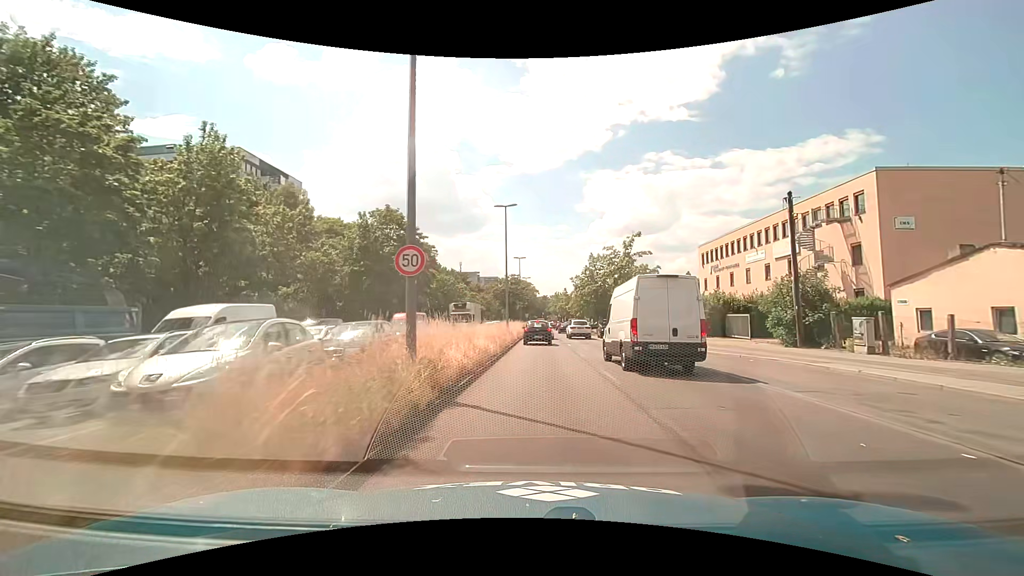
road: primary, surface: asphalt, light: Day
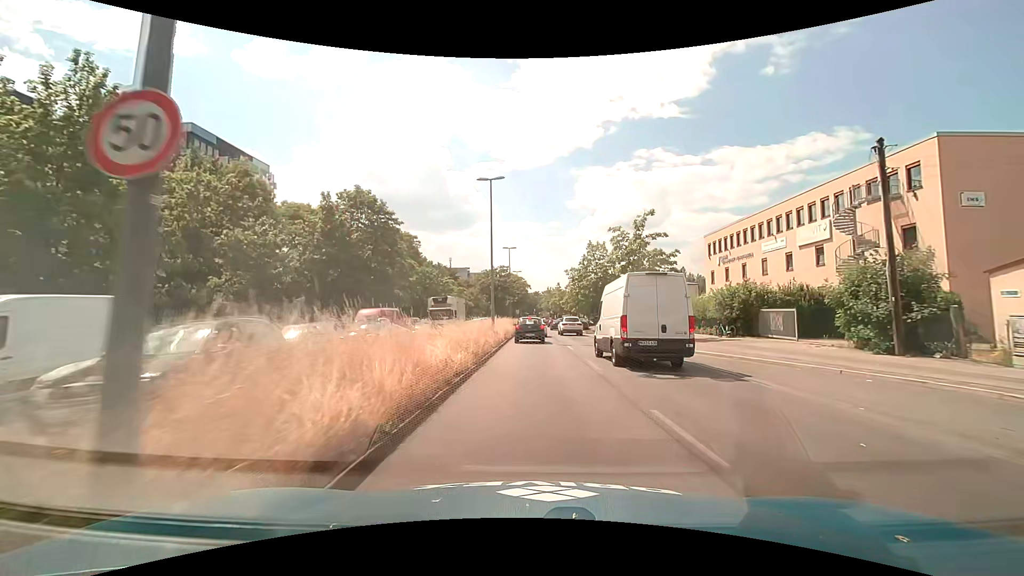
(0.0, +6.6) m; +1°
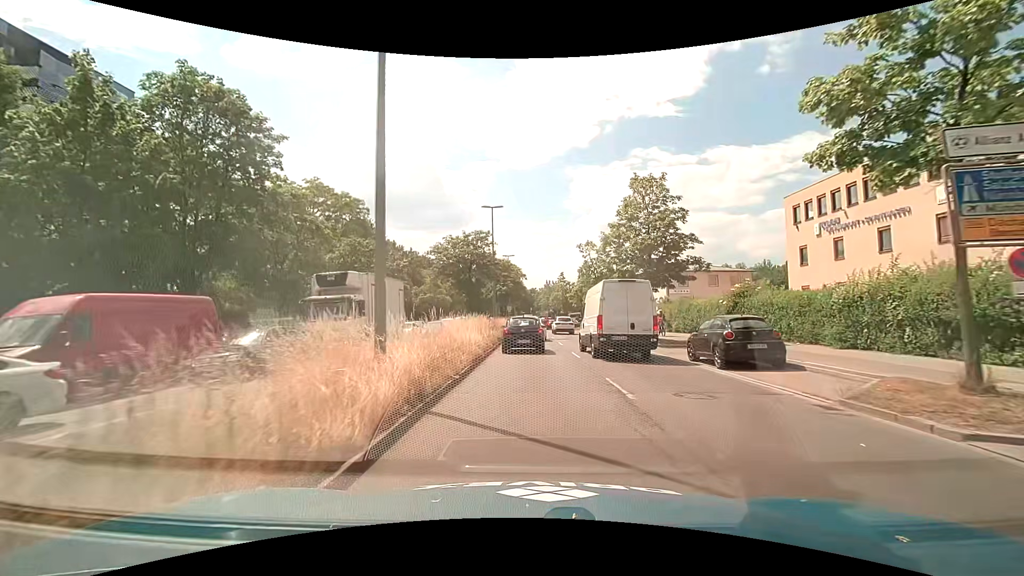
(+0.2, +22.9) m; 0°
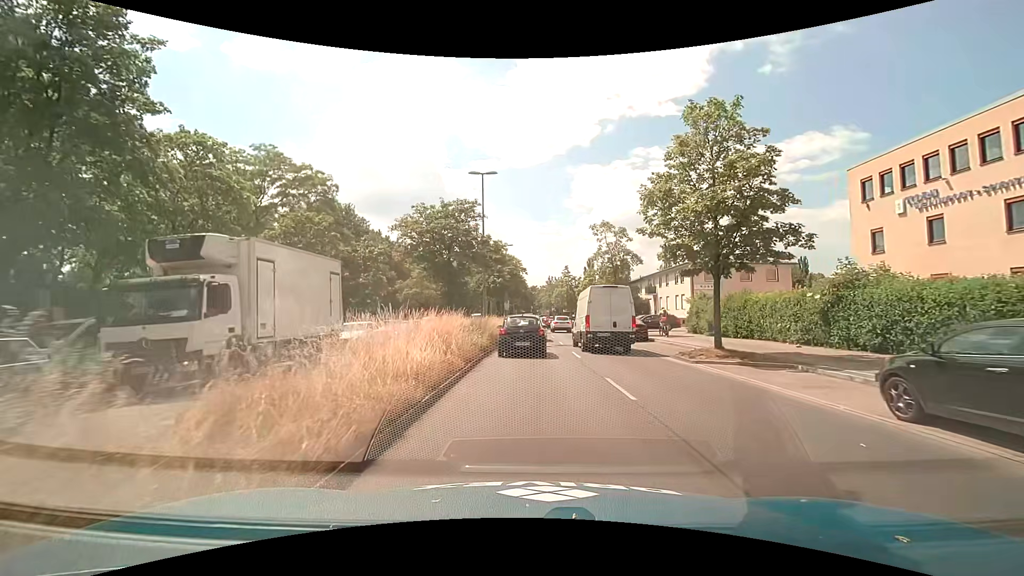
(+0.1, +9.0) m; 0°
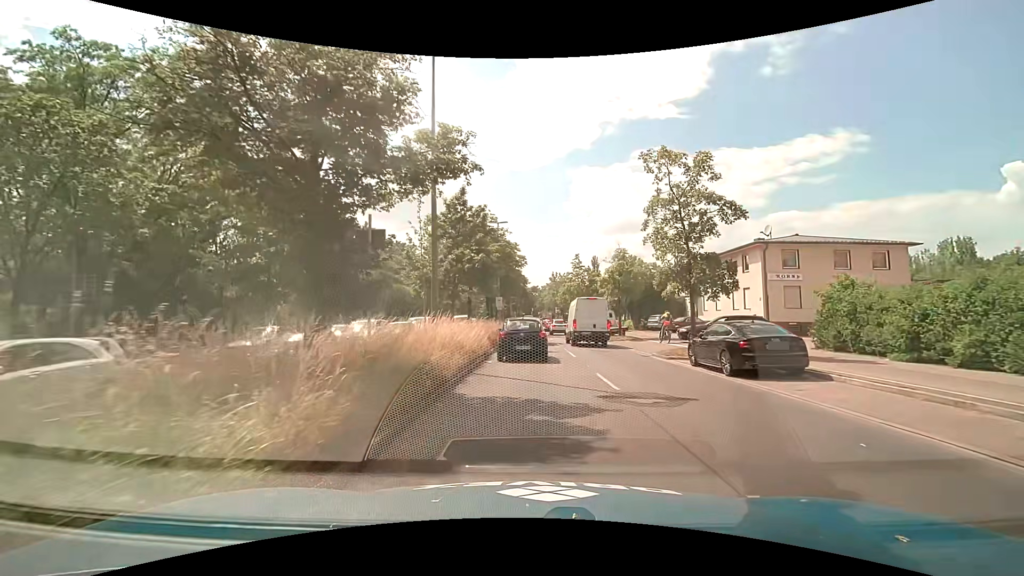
(+0.1, +16.3) m; 0°
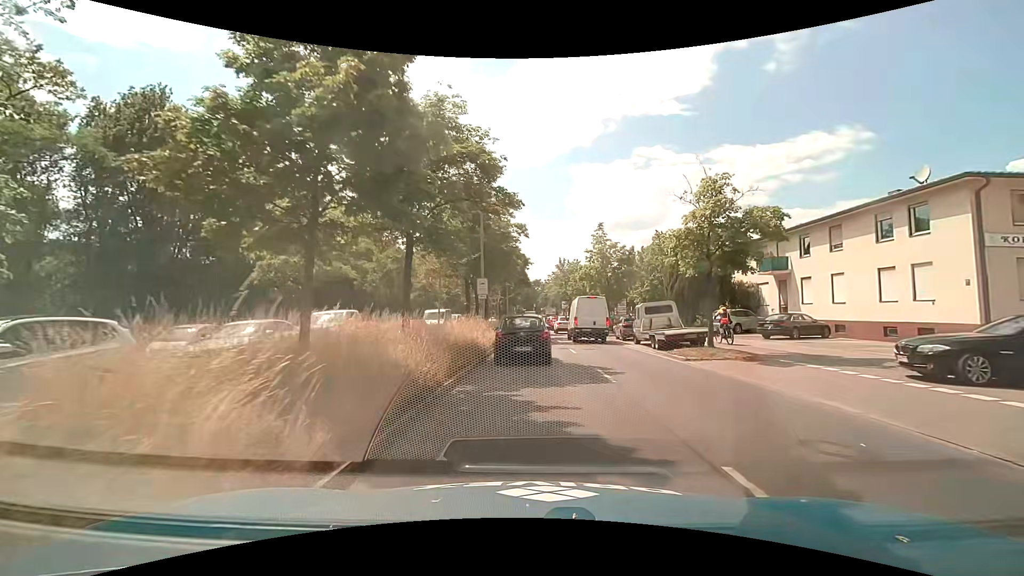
(+0.1, +17.4) m; +1°
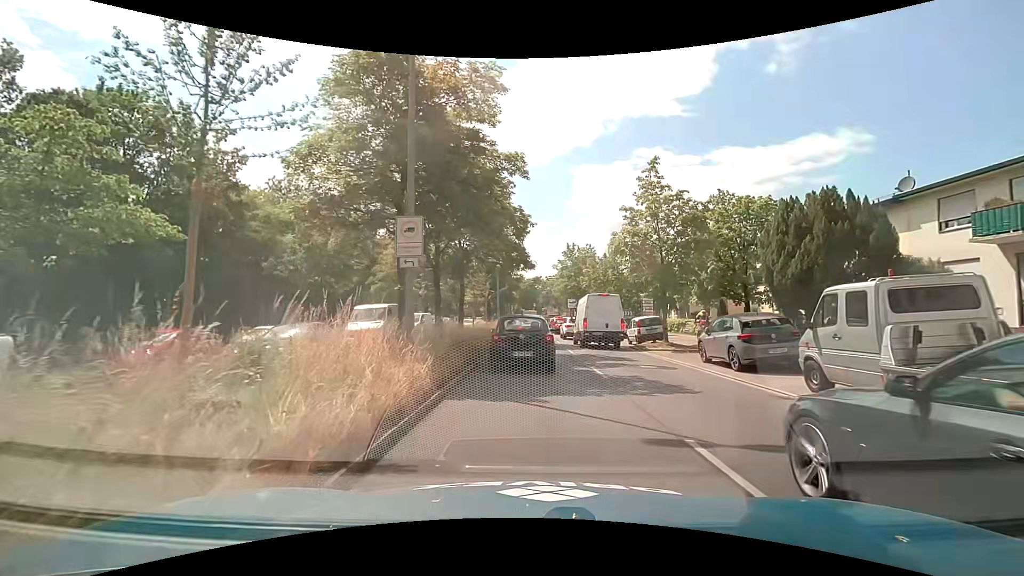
(-0.3, +16.8) m; 0°
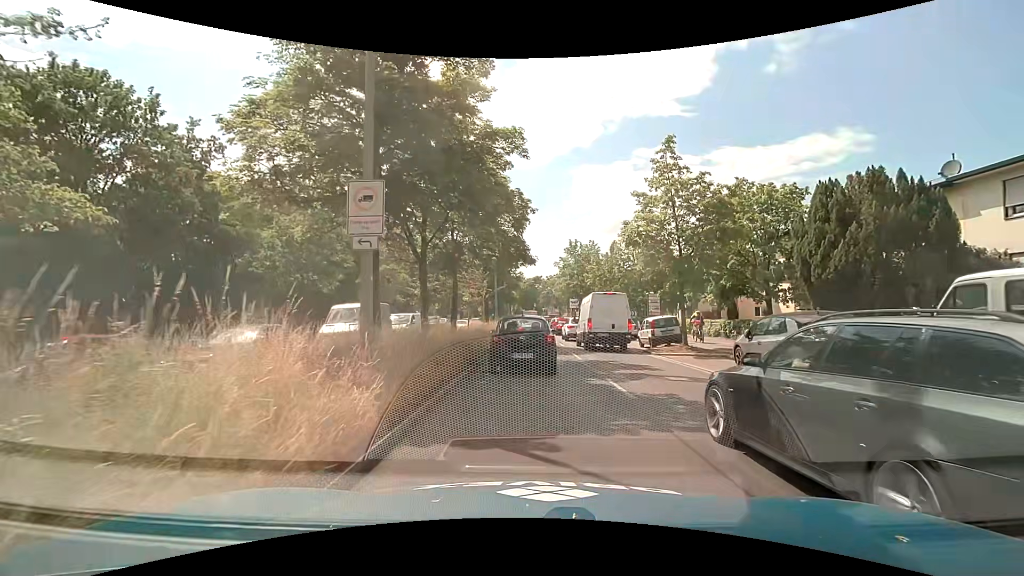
(-0.1, +2.9) m; -2°
(0, +10) (0, +20) (0, +30) (0, +40) (0, +50) (+1, +60) (+1, +70) (+1, +80) (+2, +90) (+4, +100) m
